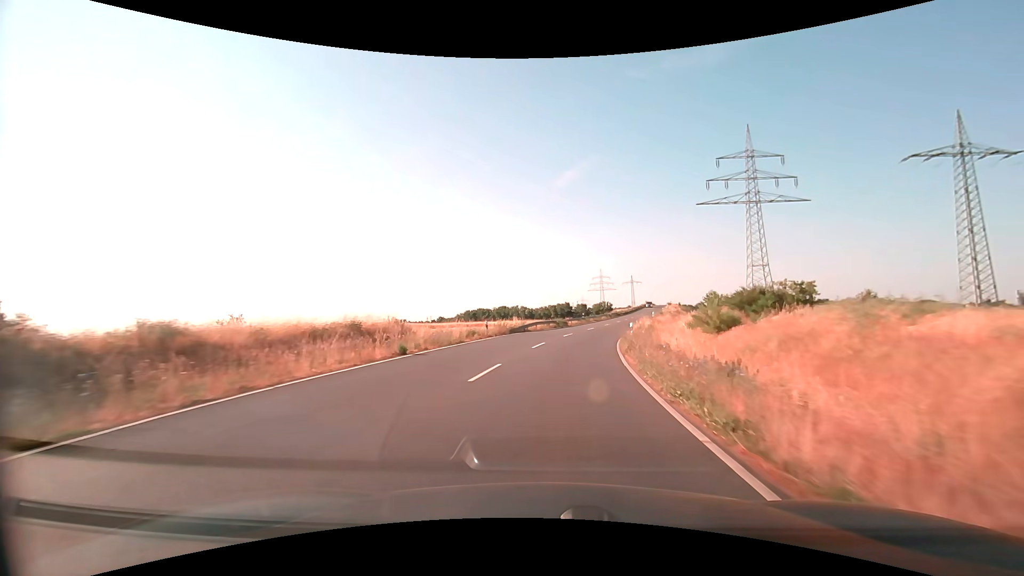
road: secondary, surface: asphalt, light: Day
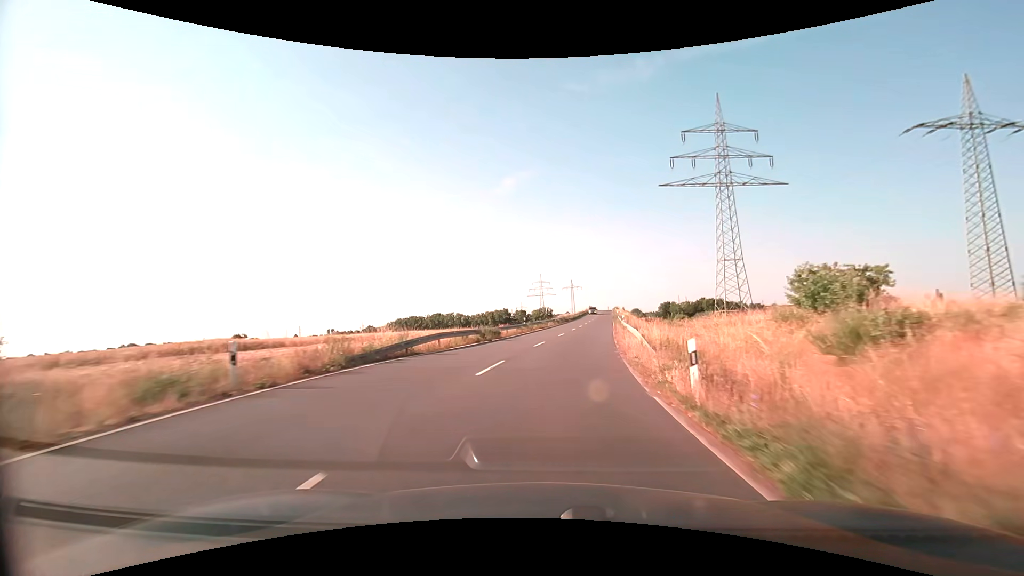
(+1.4, +21.7) m; +7°
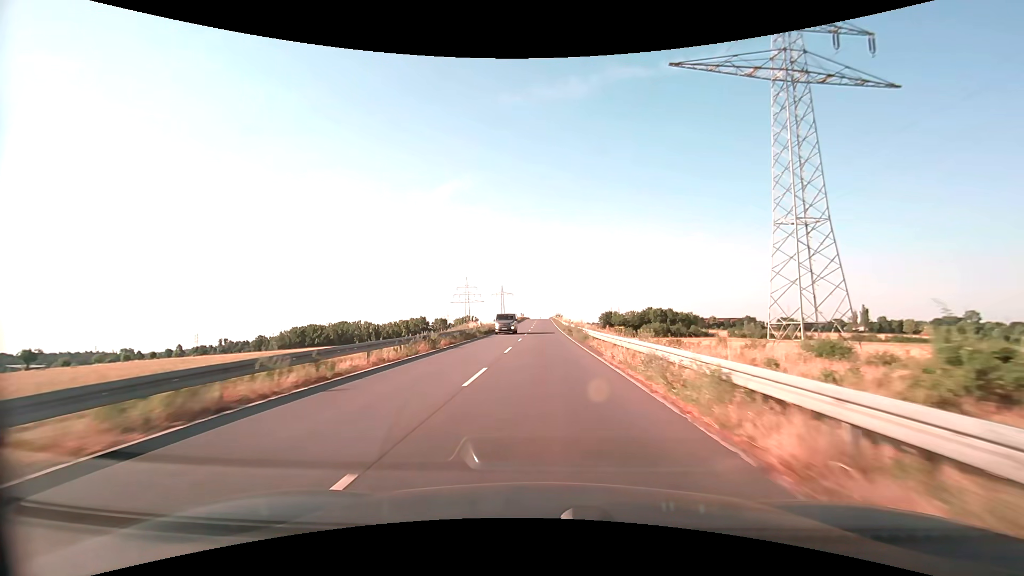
(+4.2, +45.9) m; +8°
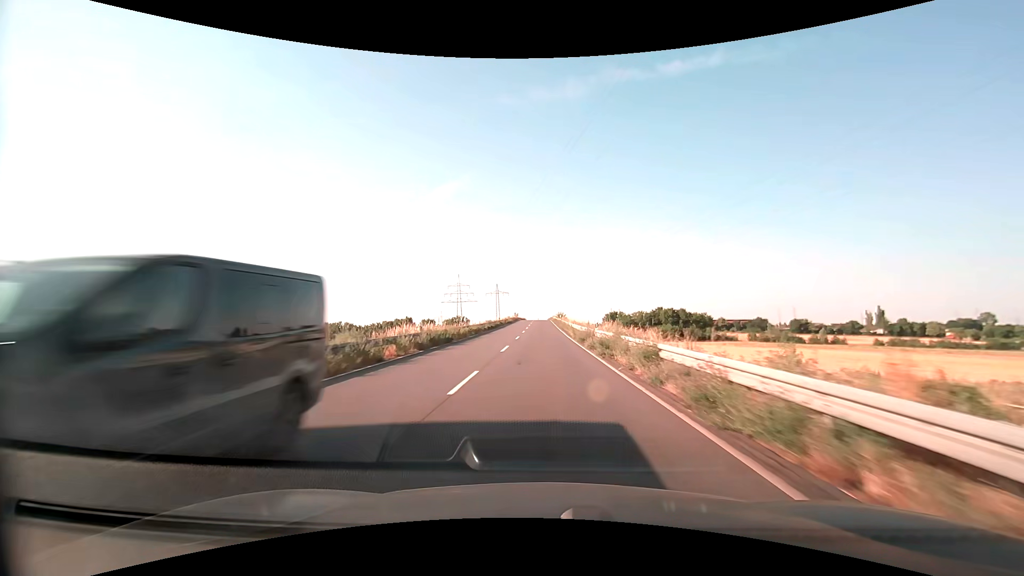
(0.0, +23.9) m; 0°
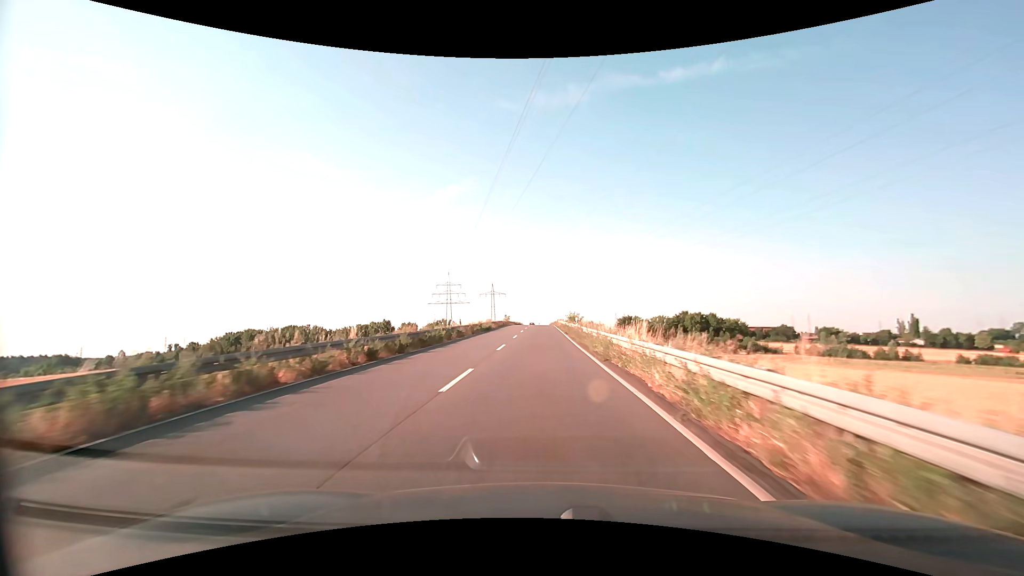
(+0.1, +34.9) m; 0°
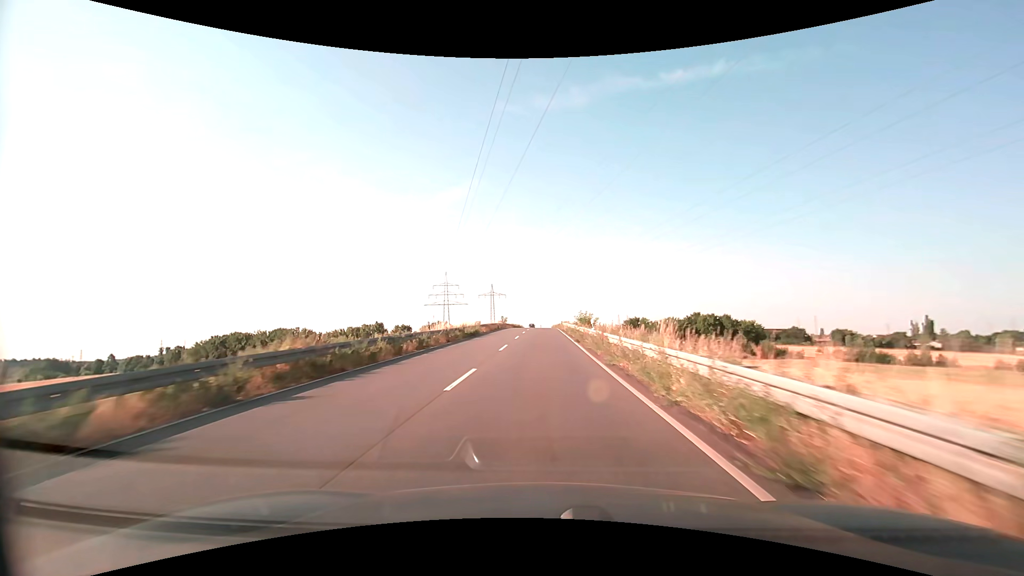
(0.0, +11.2) m; 0°
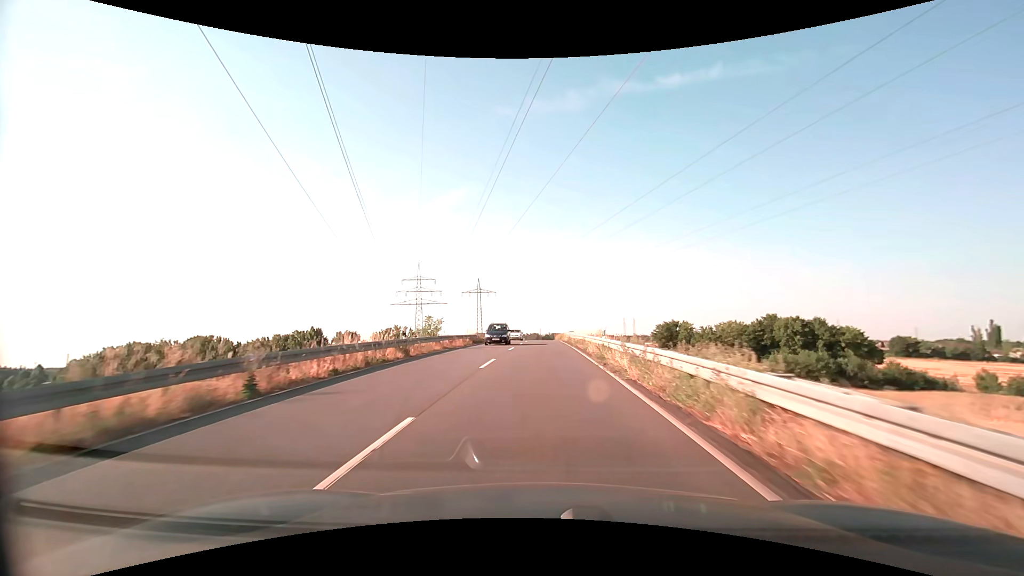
(+0.1, +52.9) m; 0°
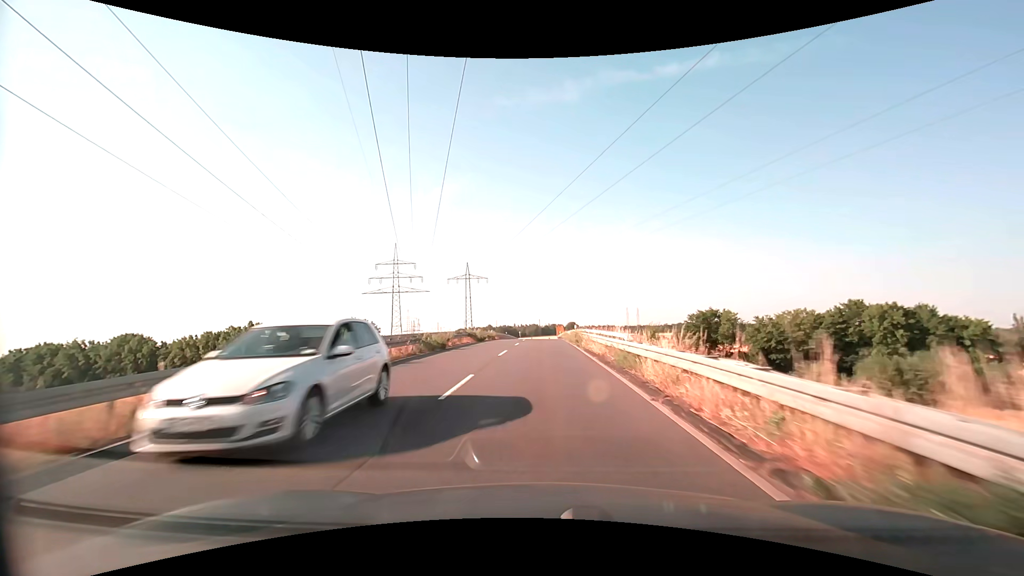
(0.0, +29.2) m; 0°
(0, +10) (0, +20) (0, +30) (0, +40) (0, +50) (0, +60) (0, +70) (0, +80) (0, +90) (0, +100) m
